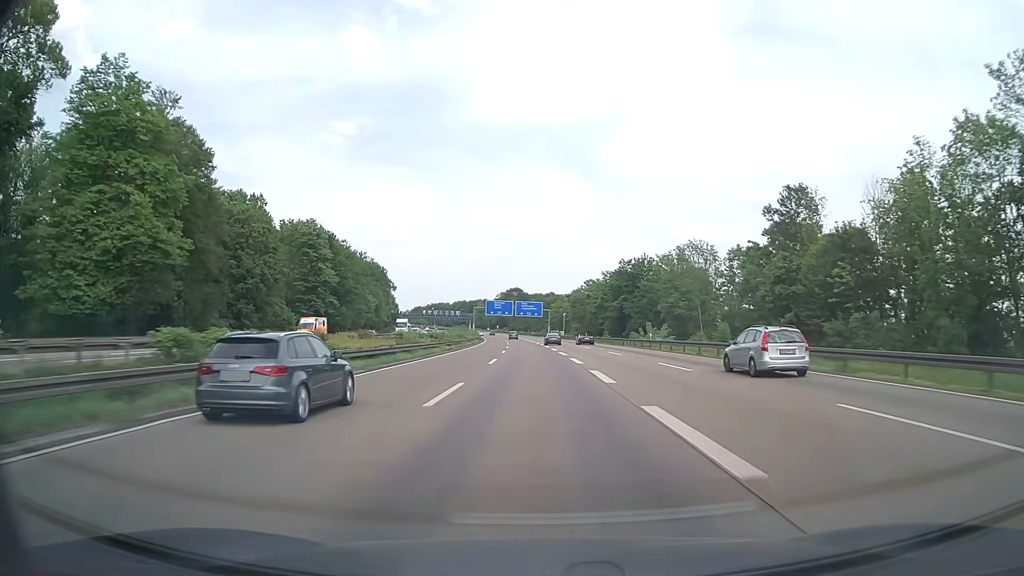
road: motorway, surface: asphalt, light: Day
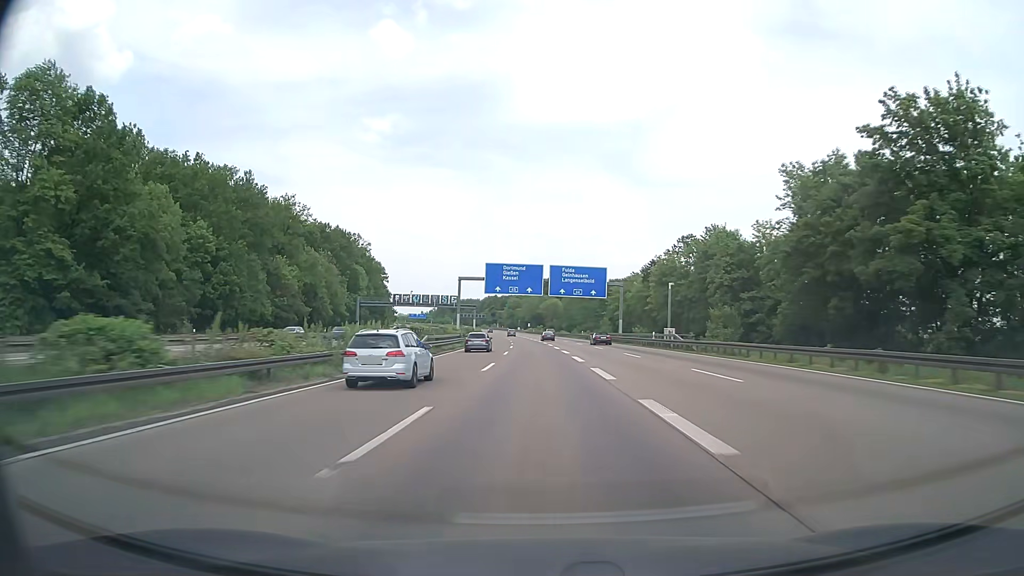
(-3.0, +95.2) m; -4°
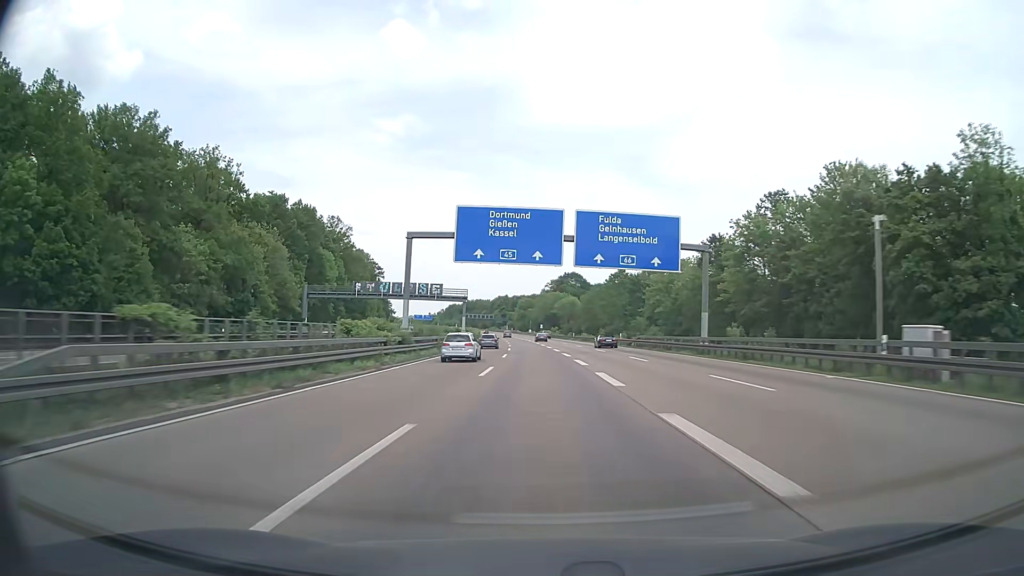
(-0.4, +38.1) m; -1°
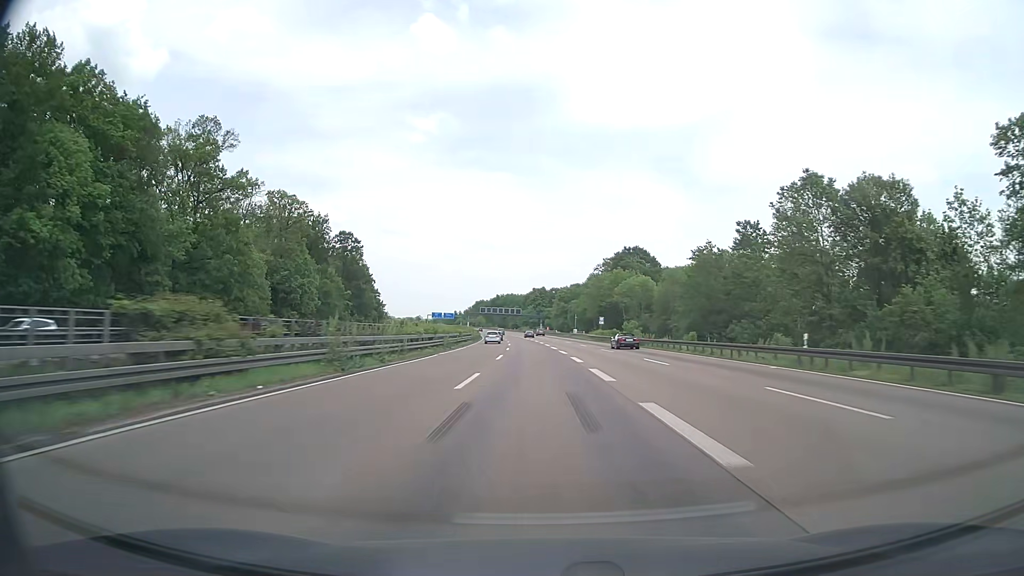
(-2.8, +95.0) m; -3°
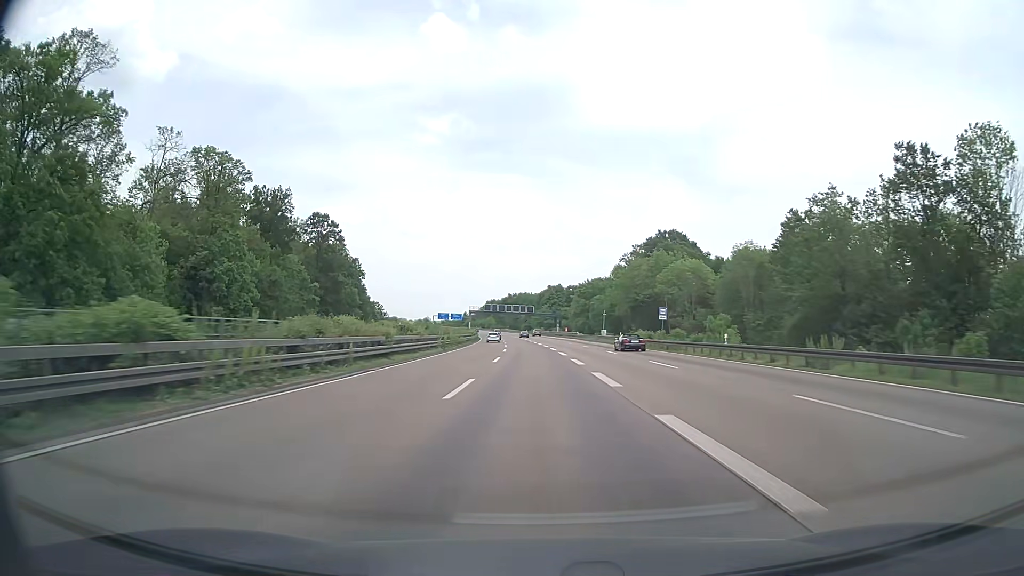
(-0.6, +38.0) m; -1°
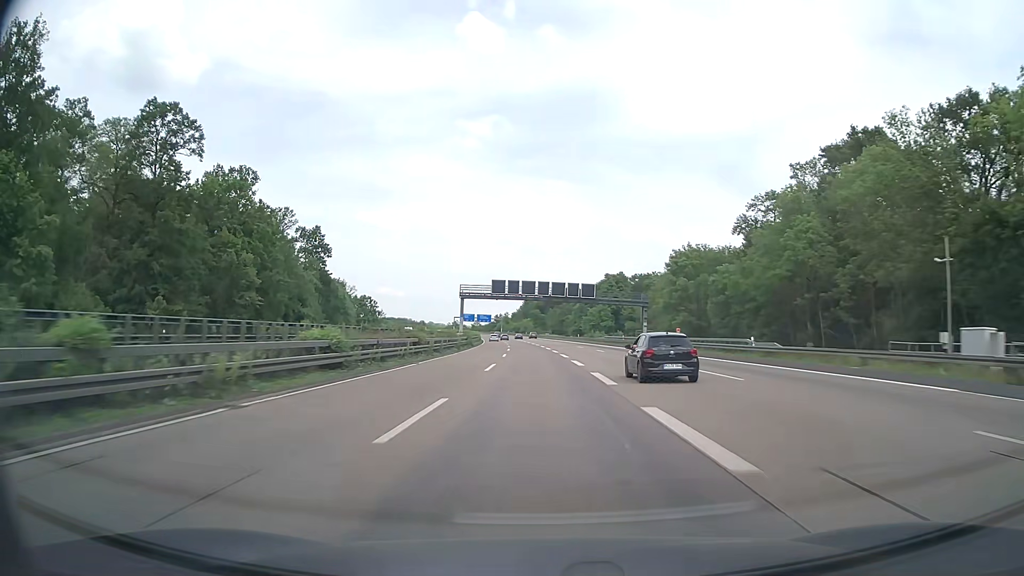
(-3.4, +94.9) m; -4°
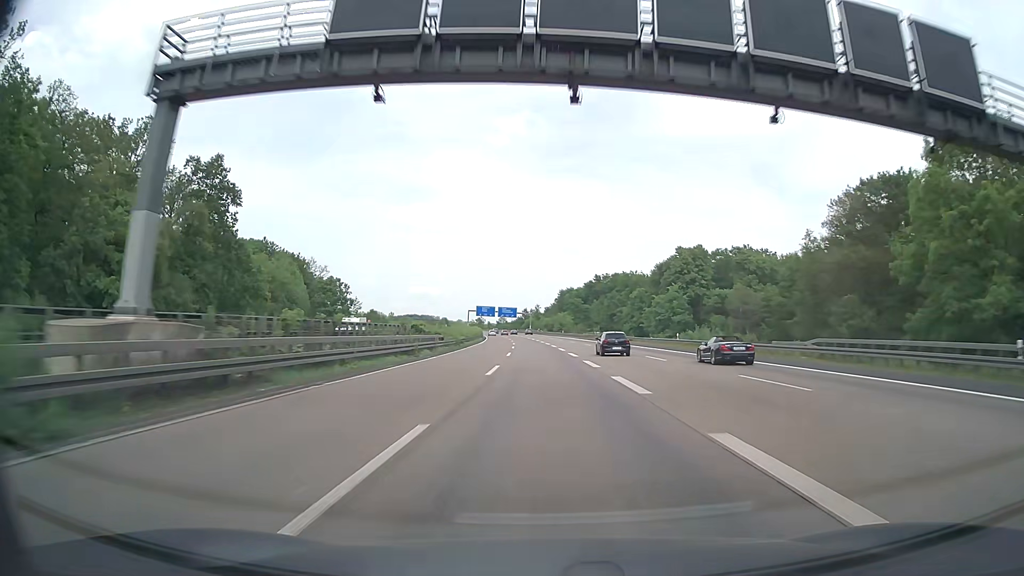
(-2.1, +76.0) m; -3°
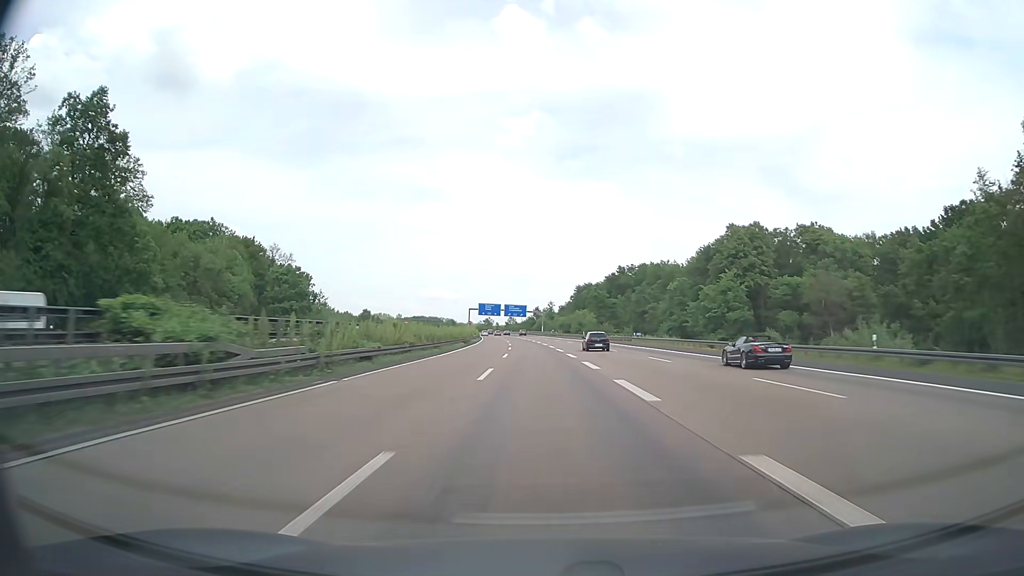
(-0.3, +38.0) m; -1°
(0, +10) (0, +20) (0, +30) (-1, +40) (-1, +50) (-1, +60) (-2, +70) (-2, +80) (-3, +90) (-3, +100) m
